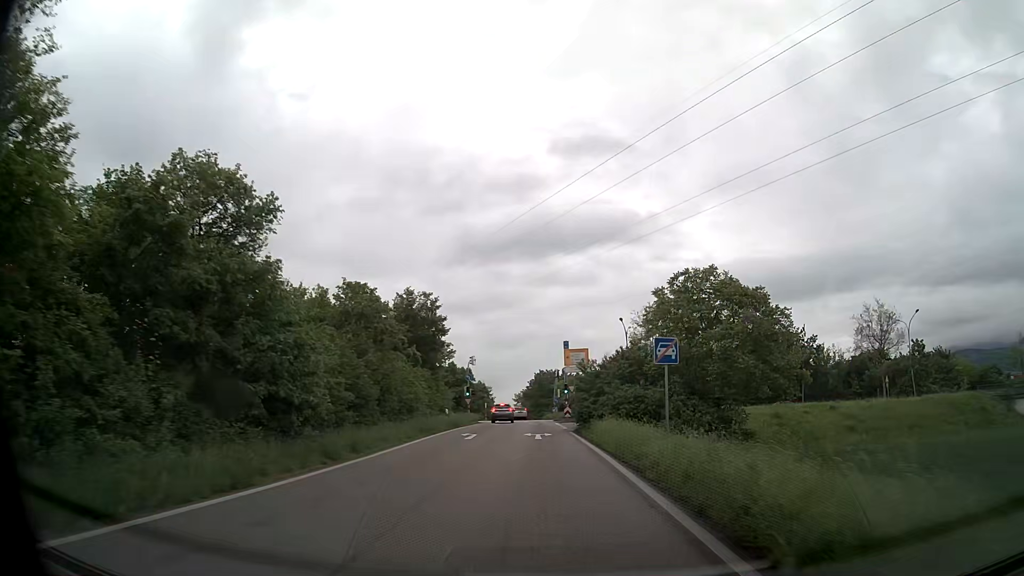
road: trunk_link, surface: asphalt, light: Day
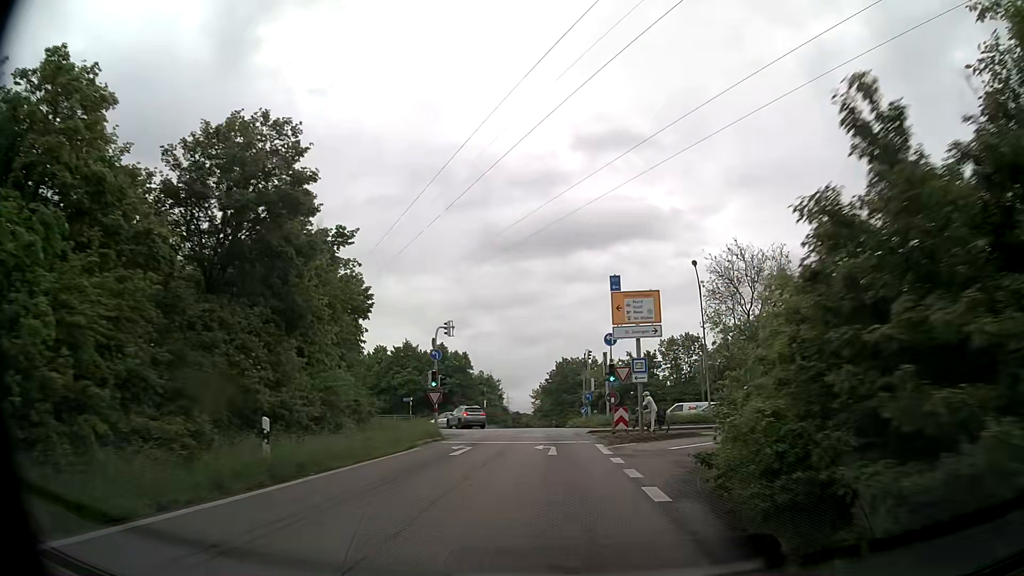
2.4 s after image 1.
(-0.5, +26.4) m; -2°
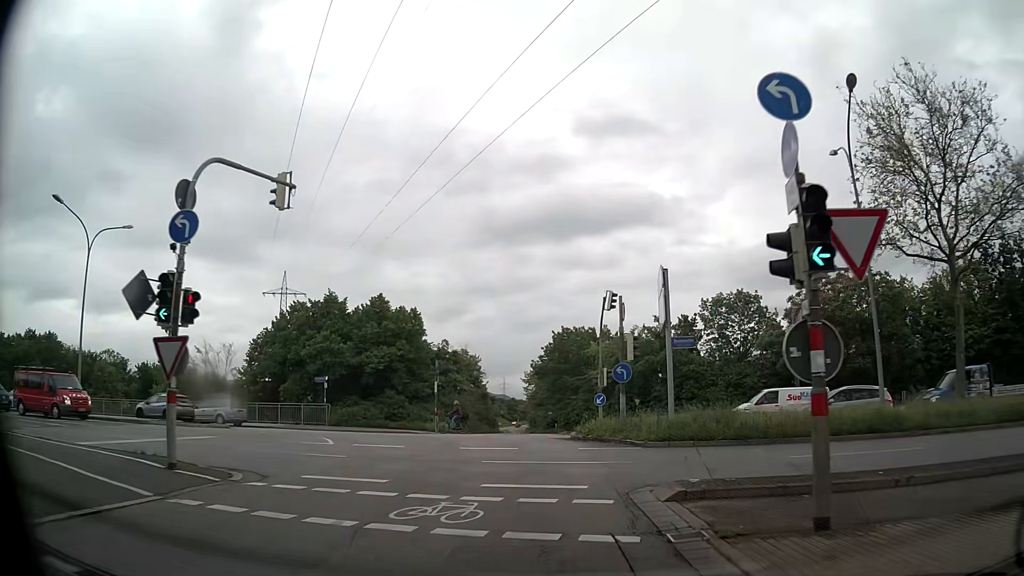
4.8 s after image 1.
(+0.2, +23.9) m; 0°
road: primary_link
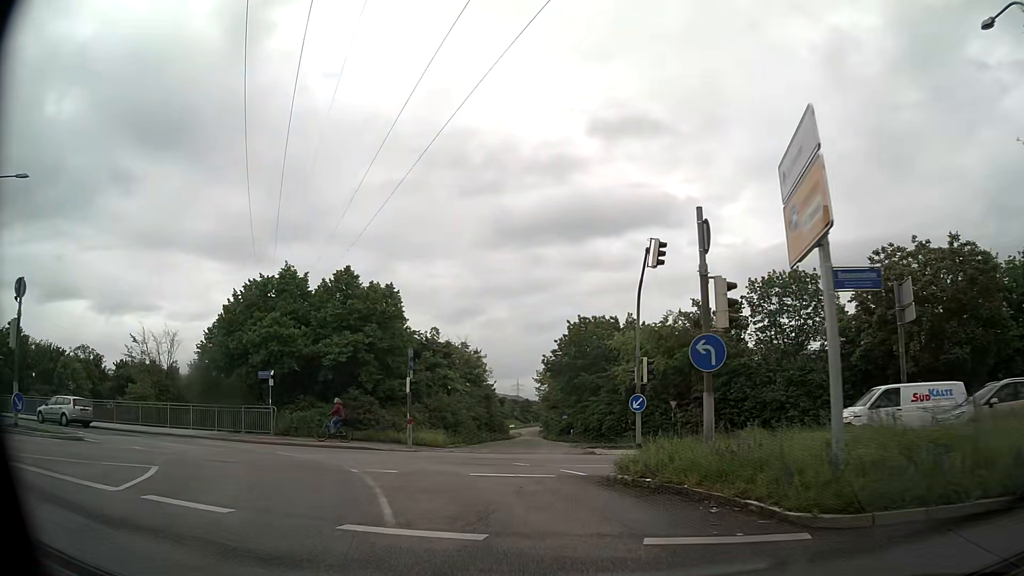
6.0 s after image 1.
(0.0, +10.2) m; -1°
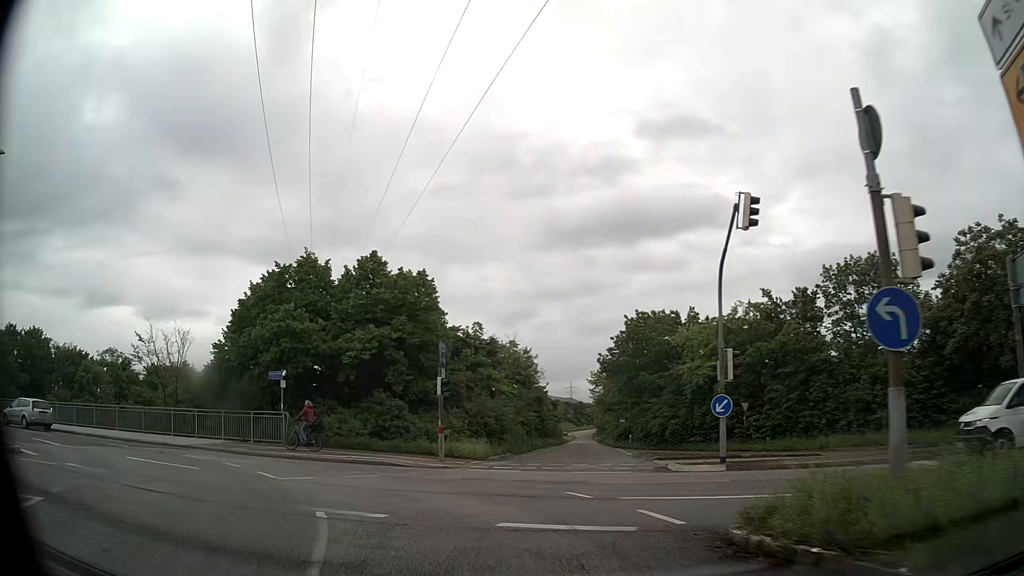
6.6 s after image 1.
(-0.1, +4.7) m; -4°
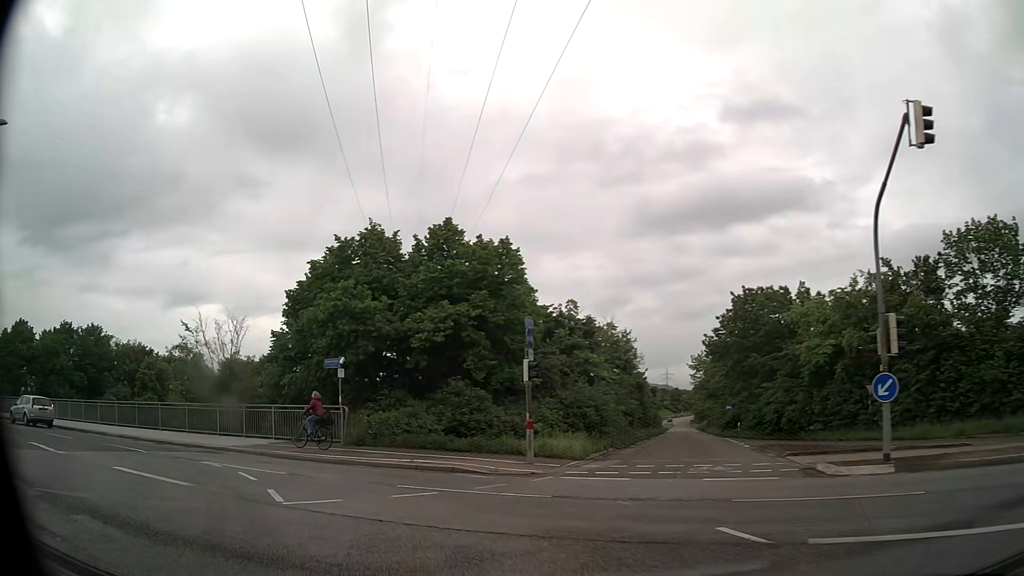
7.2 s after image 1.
(-0.3, +4.3) m; -9°
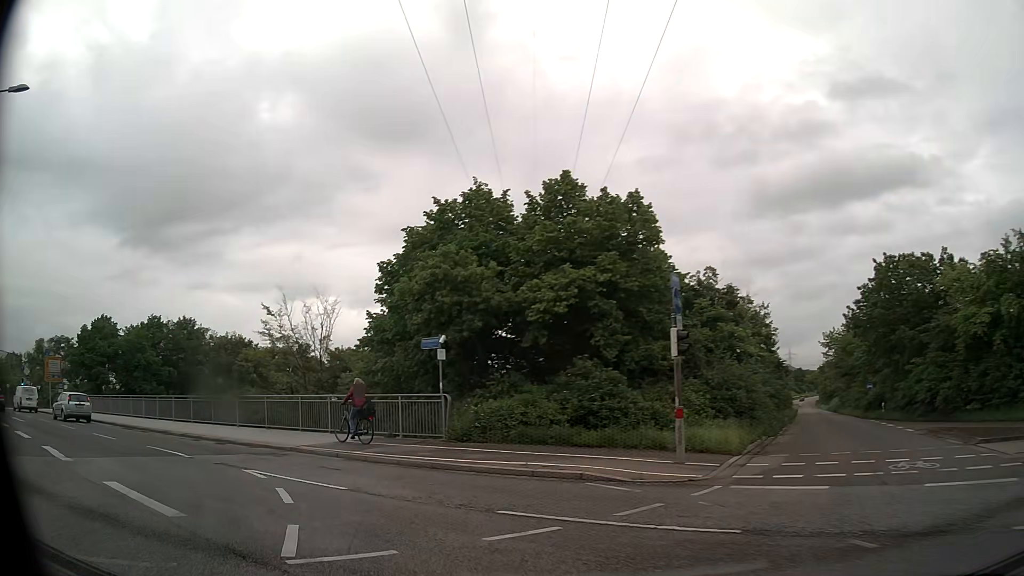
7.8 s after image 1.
(-0.3, +4.1) m; -10°
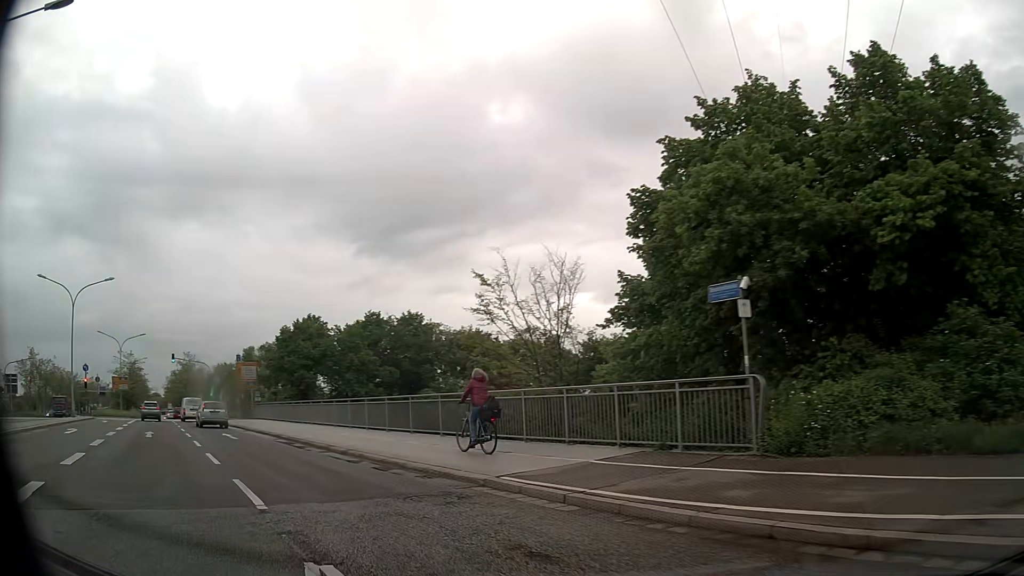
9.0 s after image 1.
(-1.5, +7.7) m; -22°
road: primary
(-2, +10) (-8, +18) (-13, +26) (-19, +35) (-25, +43) (-30, +51) (-36, +59) (-42, +67) (-48, +75) (-54, +84) m
